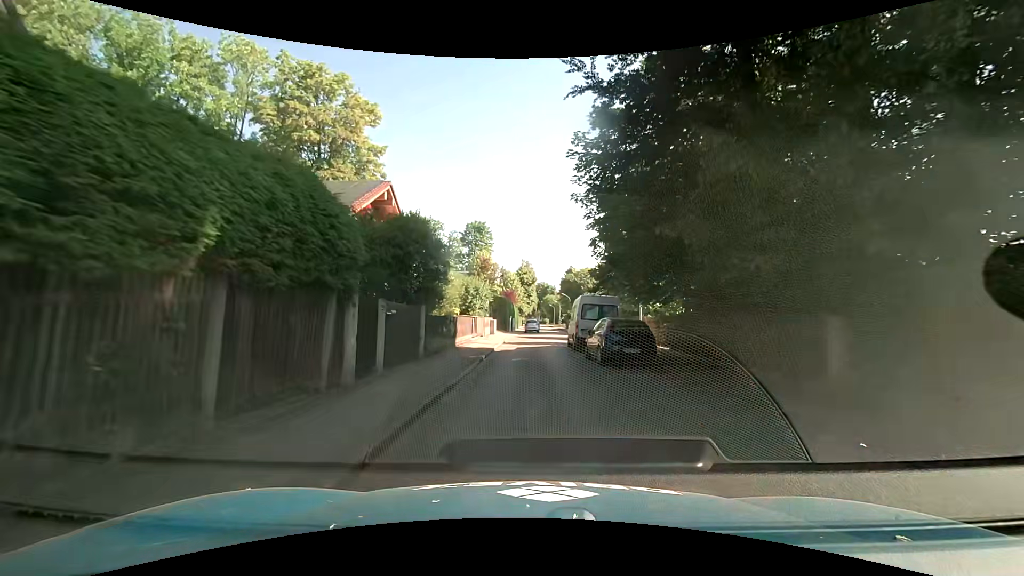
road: residential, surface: asphalt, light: Day
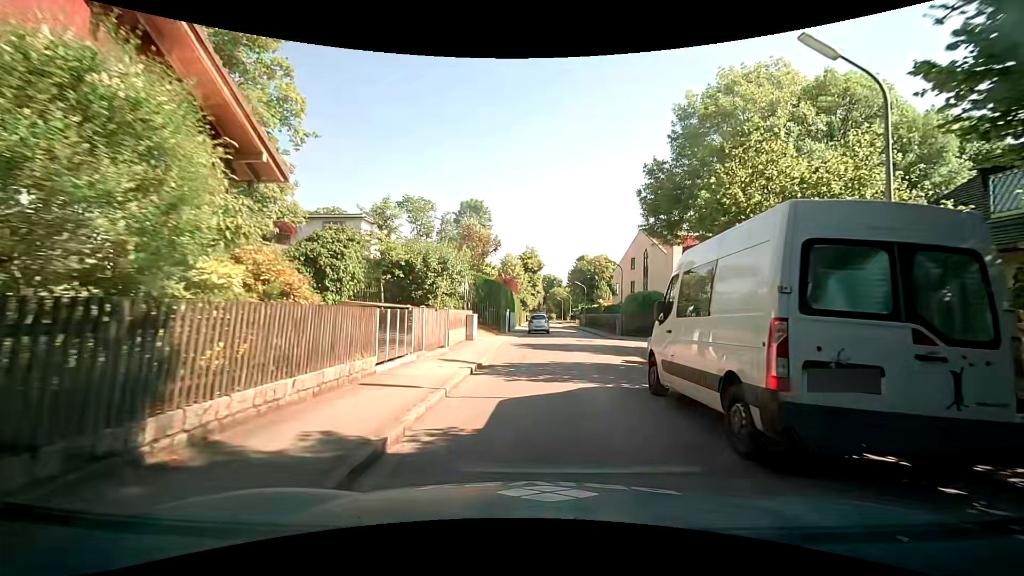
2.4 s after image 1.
(0.0, +16.8) m; -1°
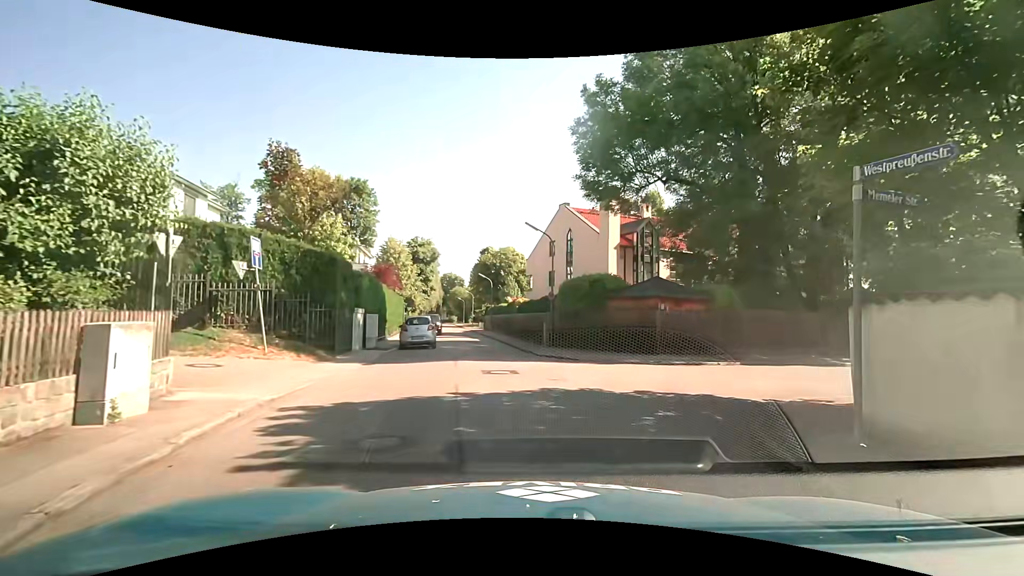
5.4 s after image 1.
(+1.2, +14.7) m; +12°
(0, +10) (-1, +20) (-3, +30) (-5, +40) (-6, +49) (-8, +59) (-10, +69) (-12, +79) (-14, +89) (-16, +99) m
